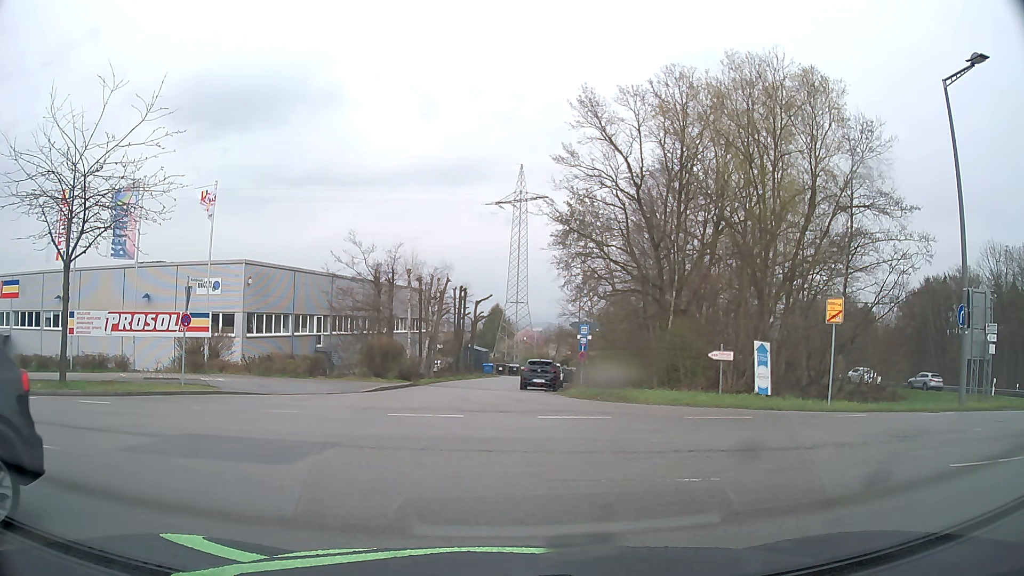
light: Day
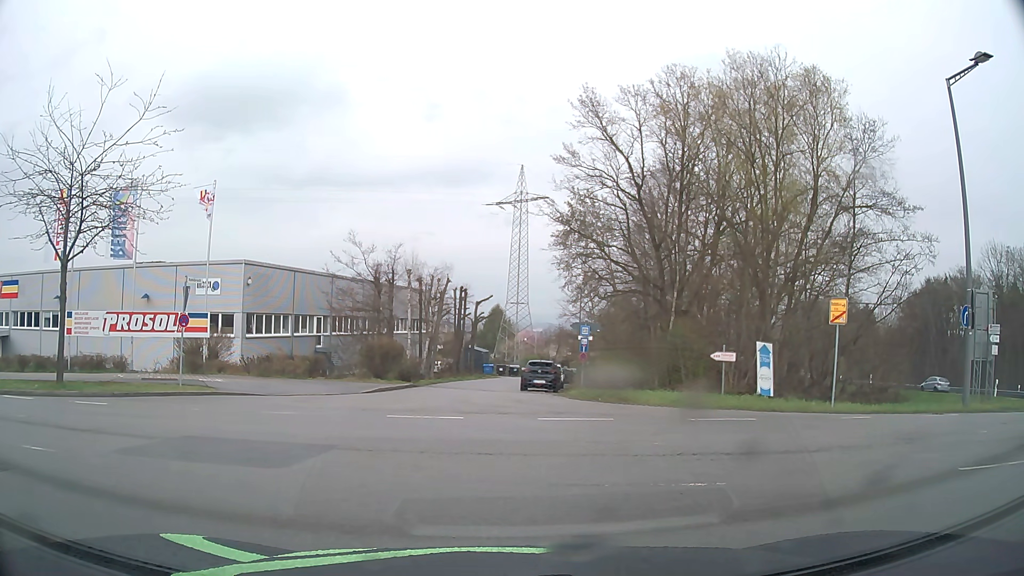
(0.0, +0.1) m; 0°
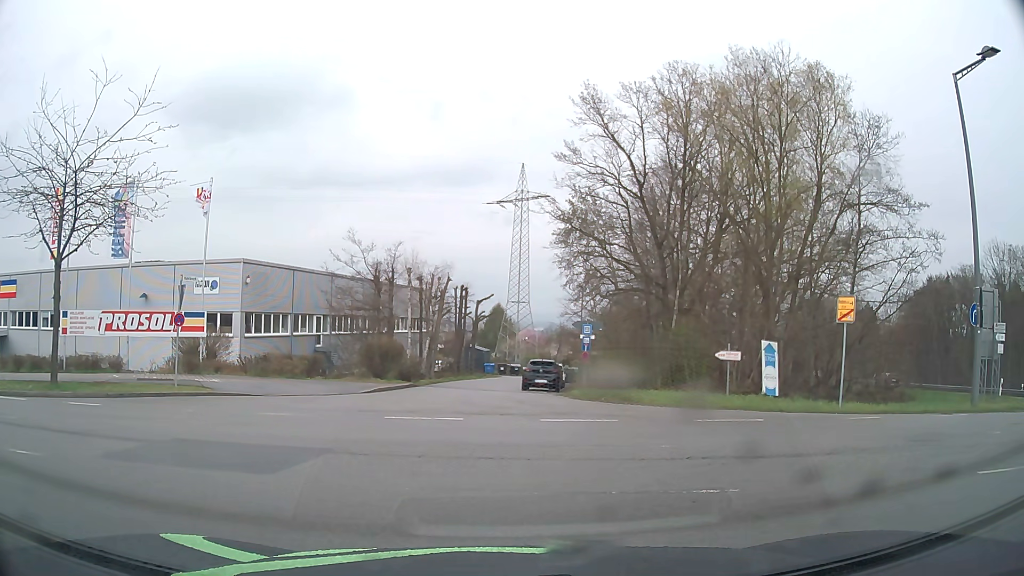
(0.0, +0.4) m; 0°
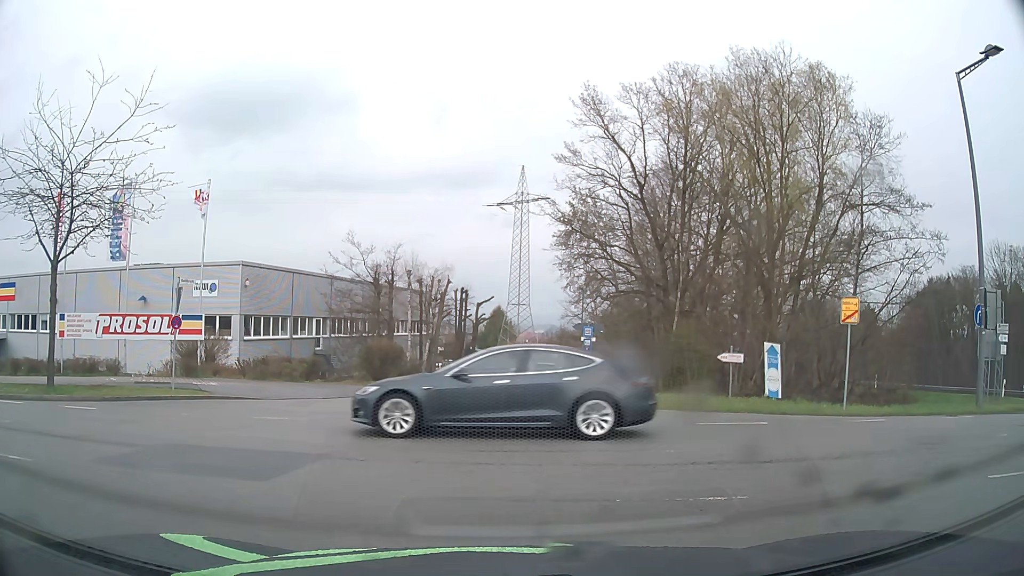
(0.0, +0.2) m; 0°
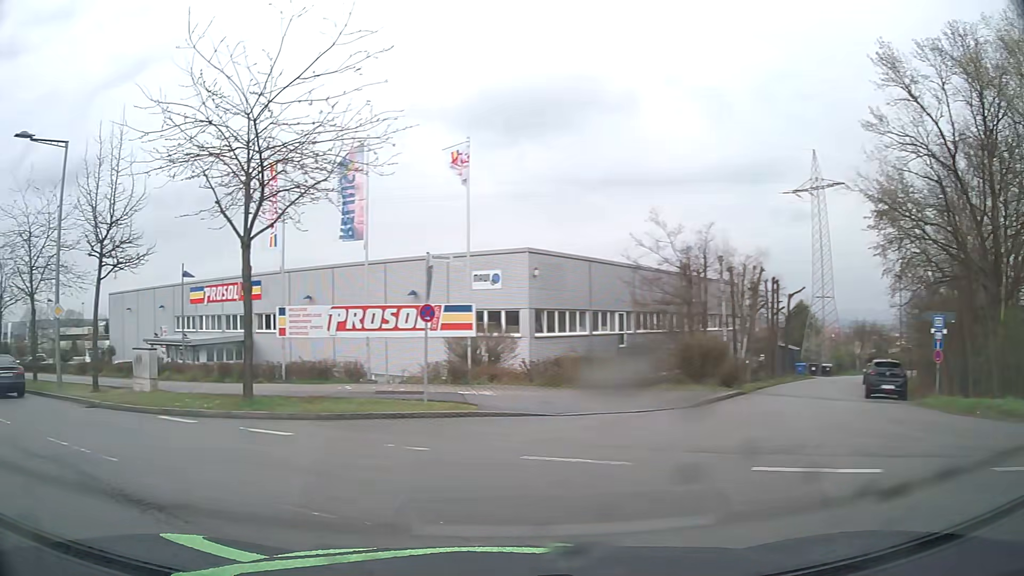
(-1.0, +5.9) m; -25°
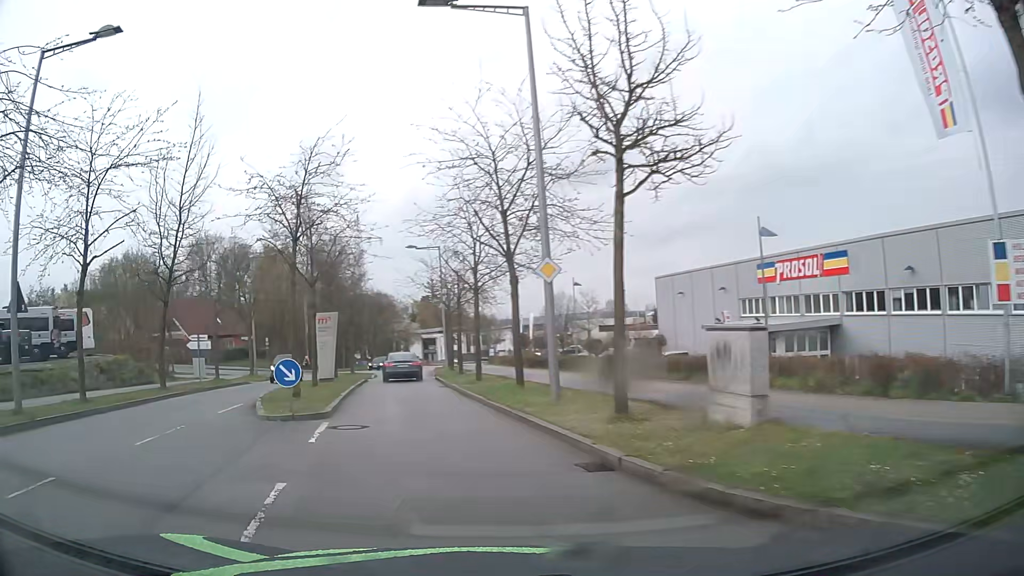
(-5.0, +10.1) m; -49°
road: residential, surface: asphalt
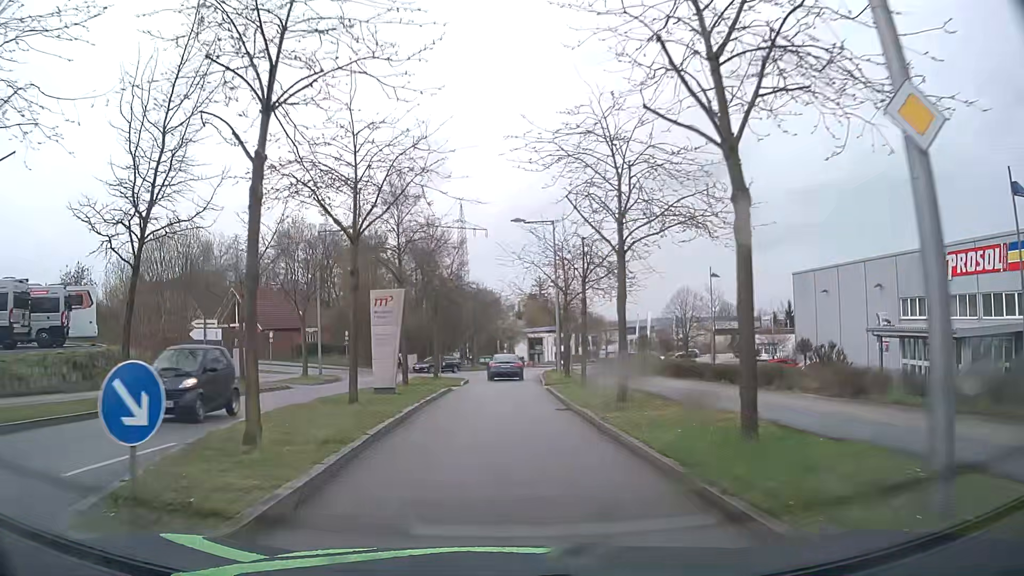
(-0.8, +10.2) m; -7°
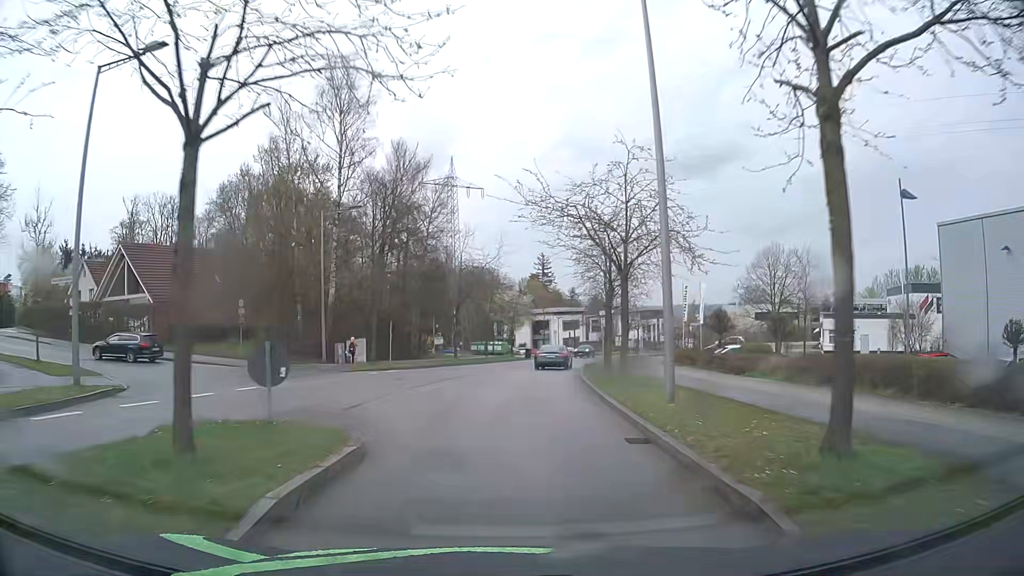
(-0.4, +26.2) m; 0°
(0, +10) (0, +20) (+1, +30) (+2, +40) (+4, +50) (+6, +60) (+8, +69) (+11, +79) (+15, +88) (+19, +97) m
